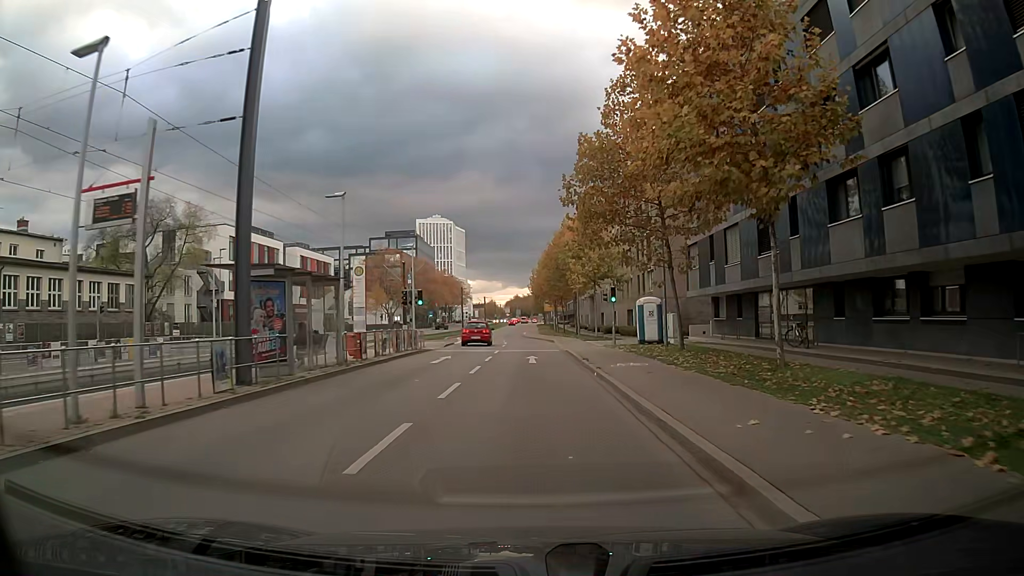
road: secondary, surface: asphalt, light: Day
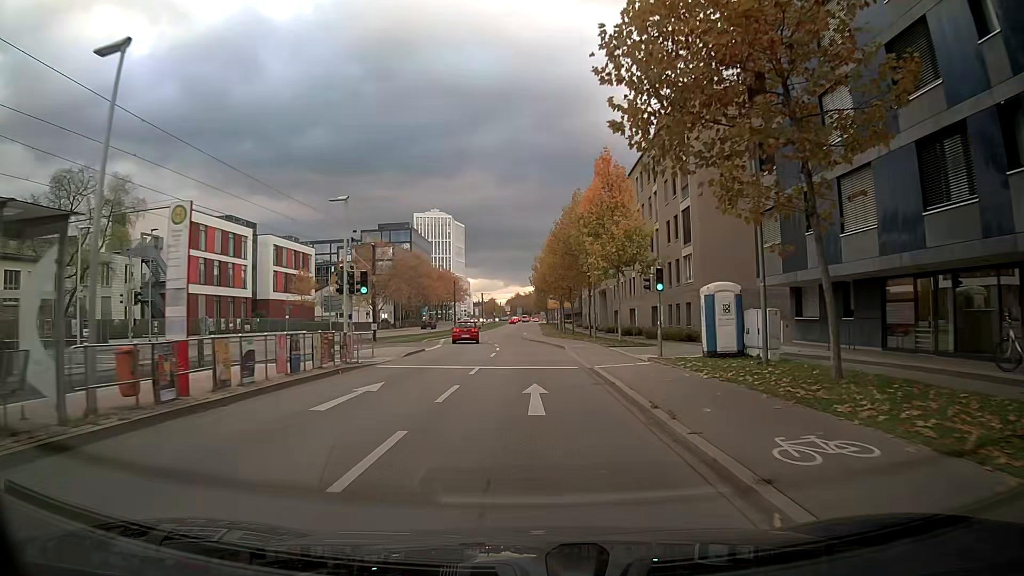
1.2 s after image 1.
(0.0, +12.8) m; 0°
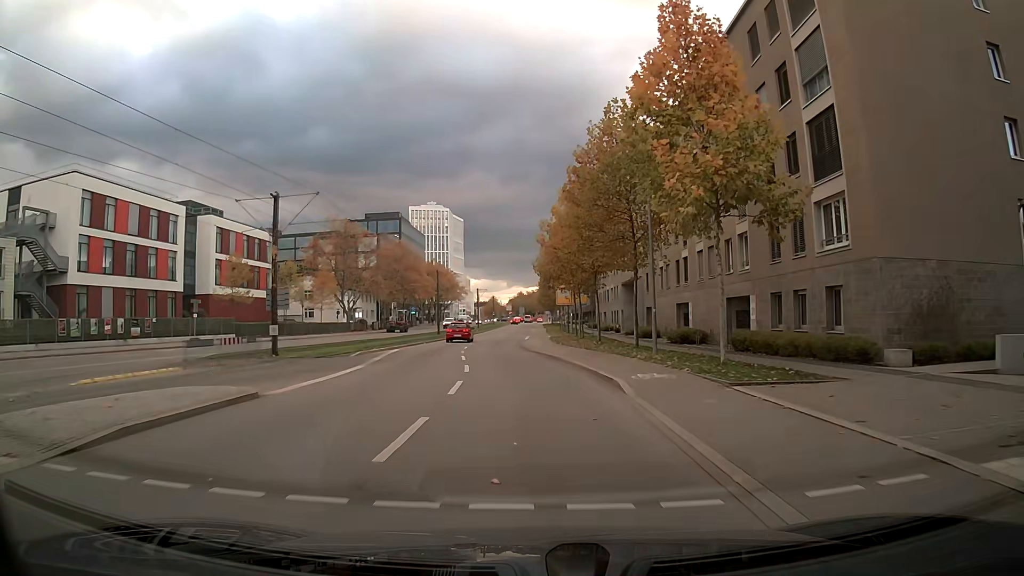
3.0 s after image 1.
(0.0, +20.3) m; 0°
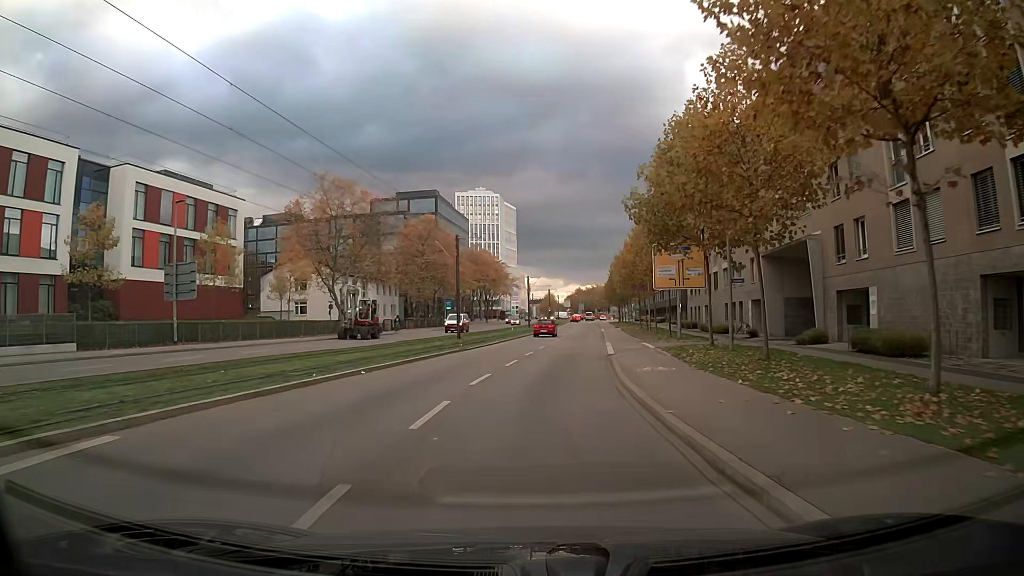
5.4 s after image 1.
(-1.2, +28.9) m; -4°
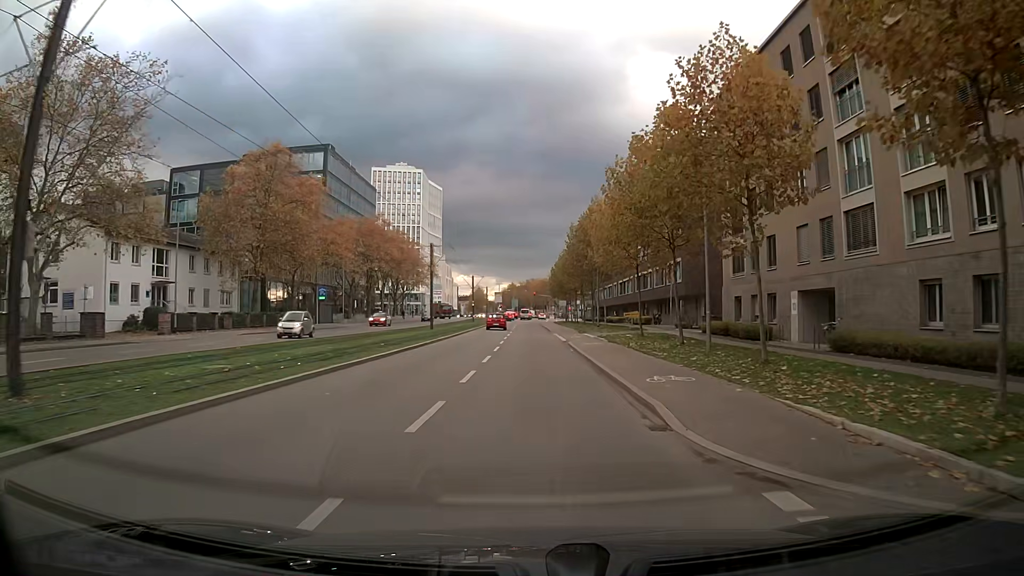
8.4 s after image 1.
(+1.5, +37.8) m; +4°
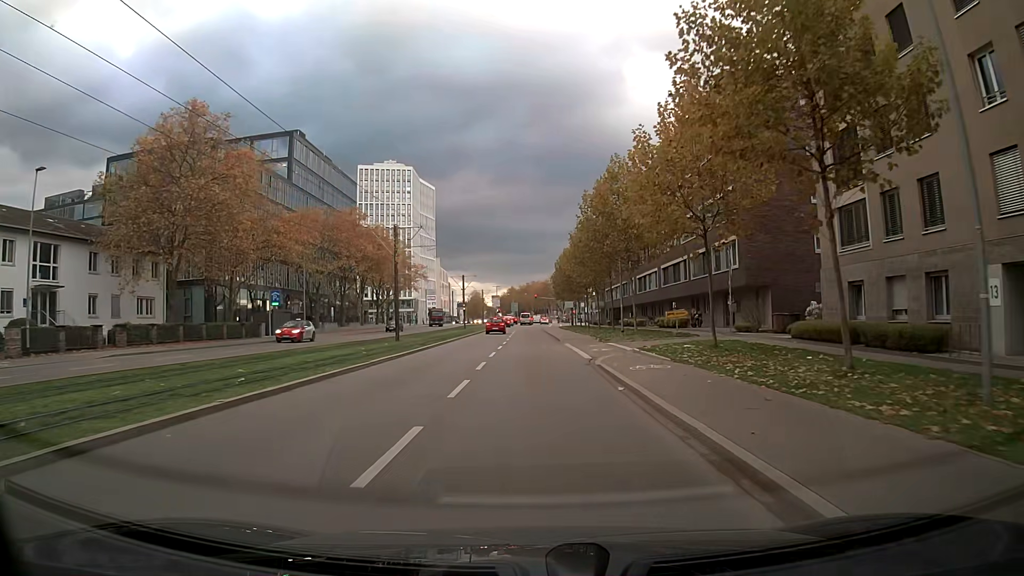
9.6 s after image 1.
(0.0, +15.1) m; 0°
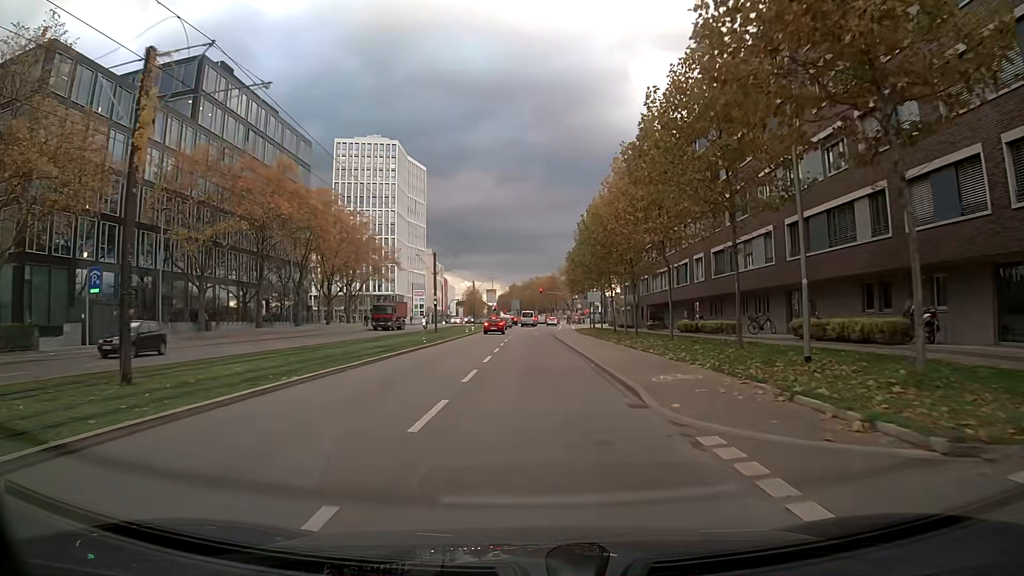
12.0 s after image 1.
(0.0, +29.4) m; -1°
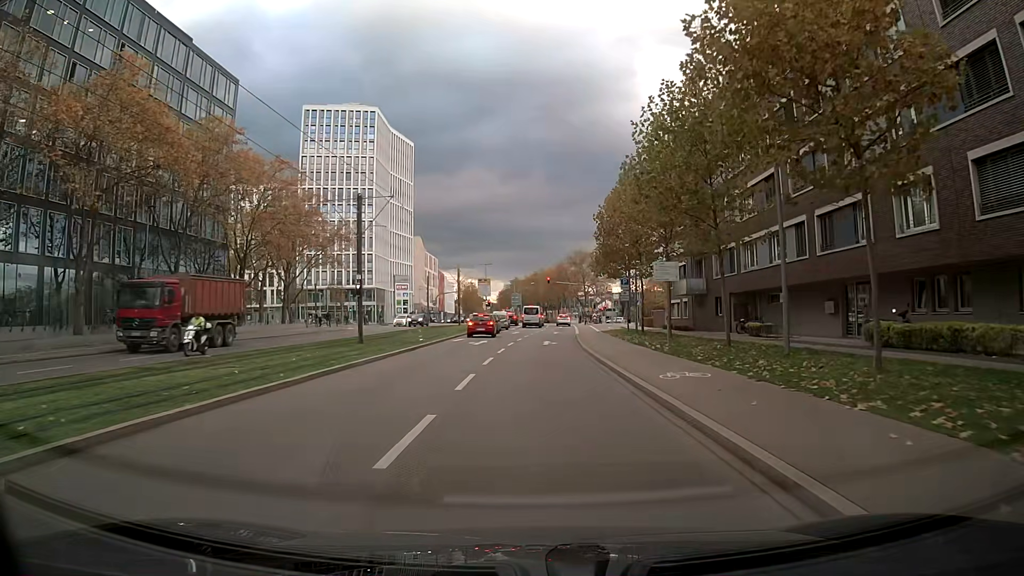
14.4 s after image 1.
(0.0, +27.7) m; 0°
(0, +10) (0, +20) (0, +30) (0, +40) (0, +50) (+1, +60) (+1, +70) (+2, +80) (+2, +90) (+3, +100) m
